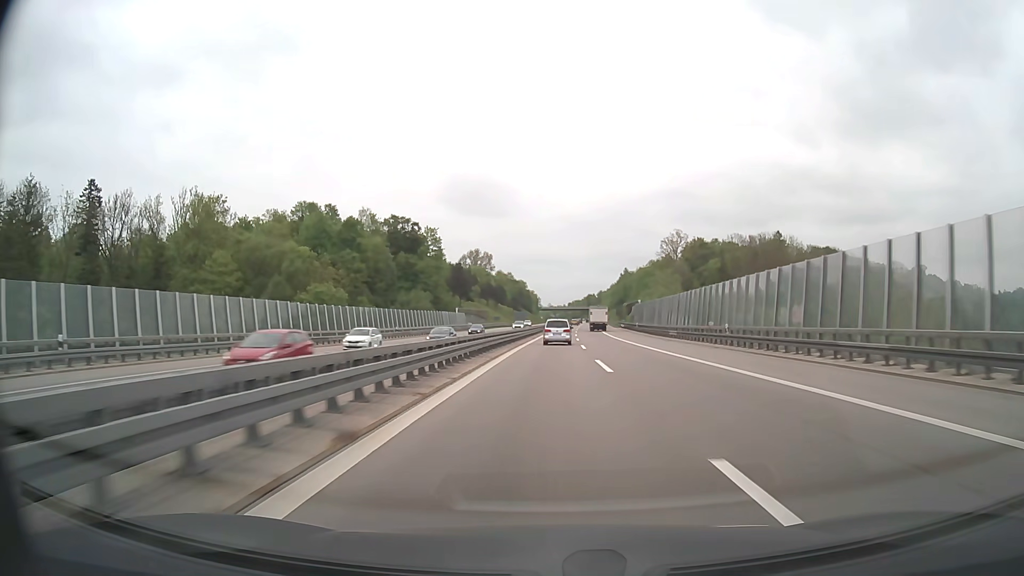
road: motorway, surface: asphalt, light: Day
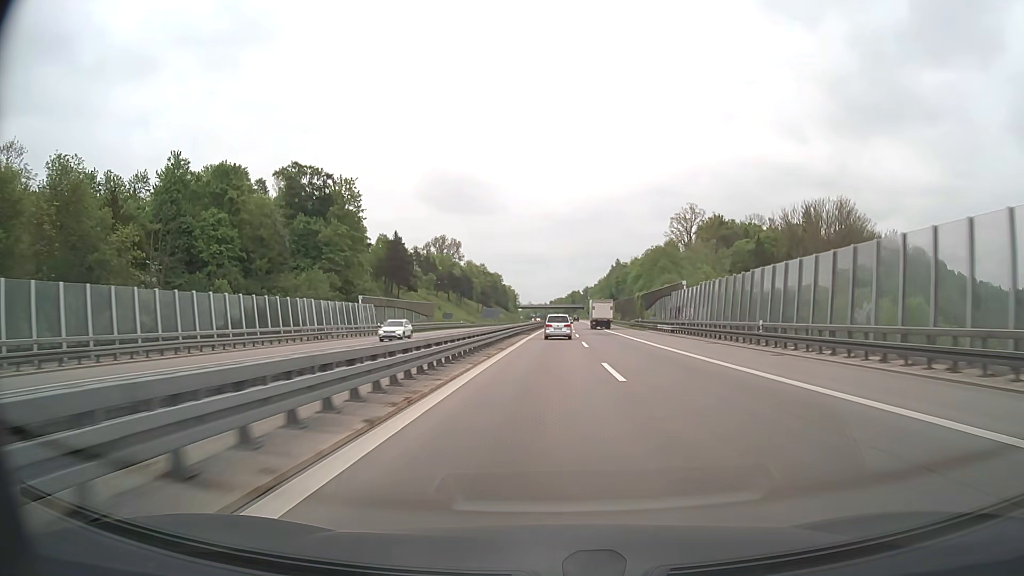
(+1.1, +57.7) m; +2°
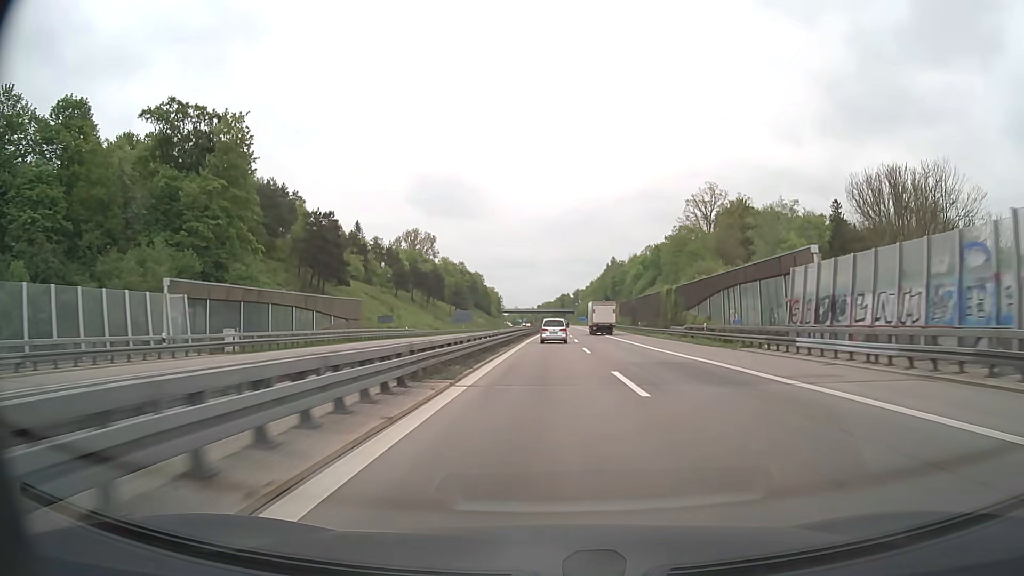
(+0.3, +38.9) m; +1°
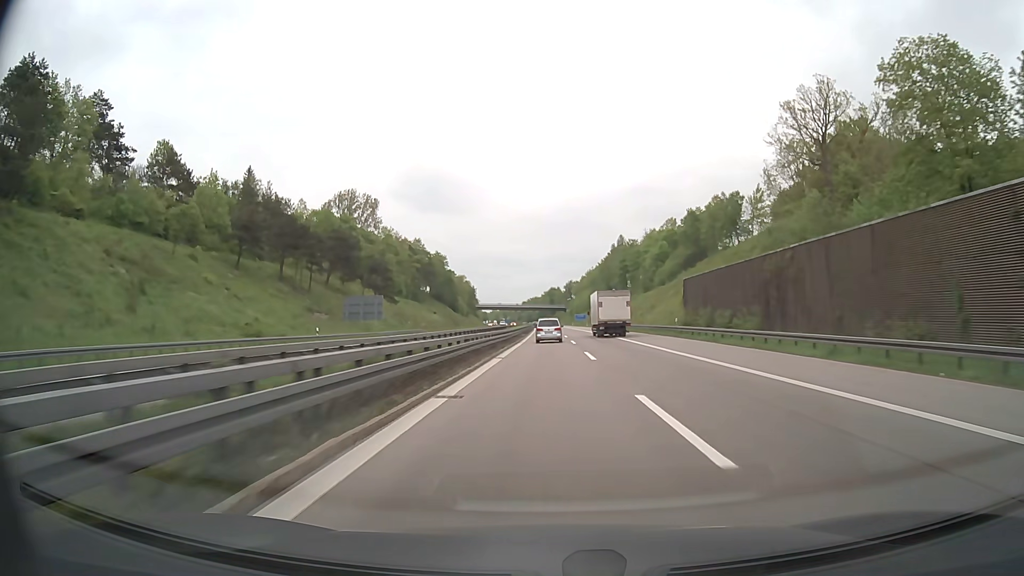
(+0.9, +78.4) m; +1°
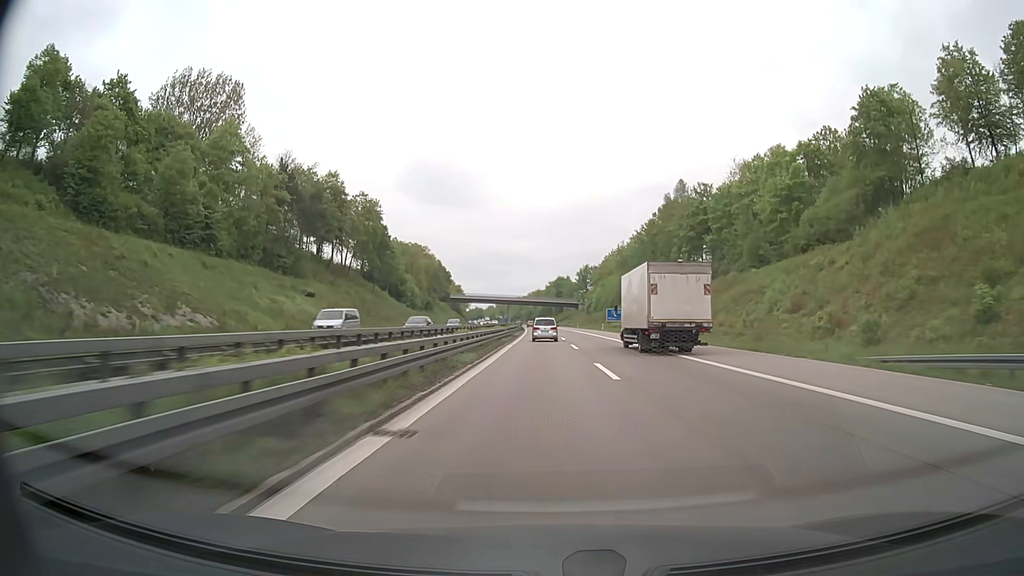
(-0.1, +98.7) m; 0°
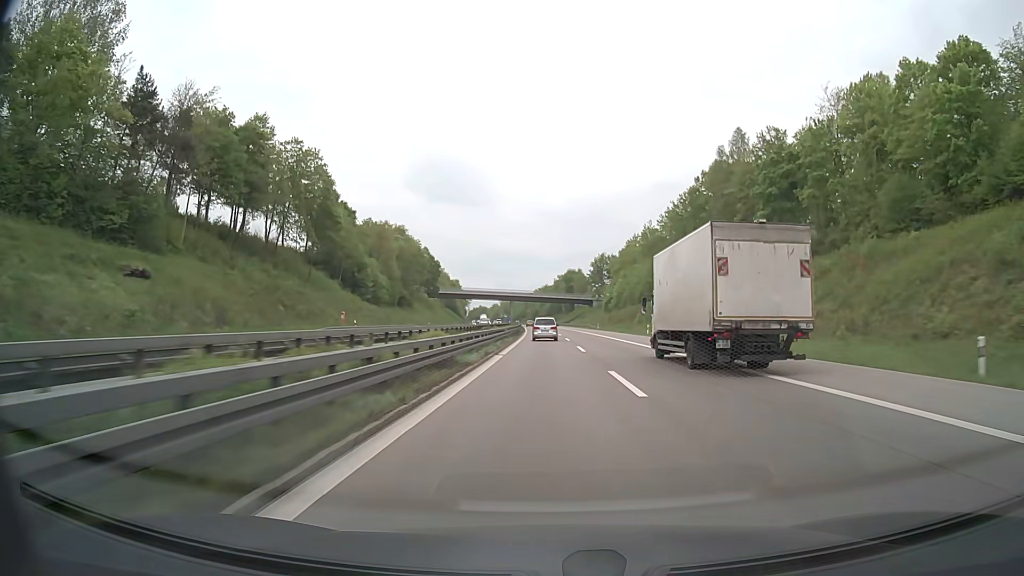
(-0.2, +39.6) m; -1°
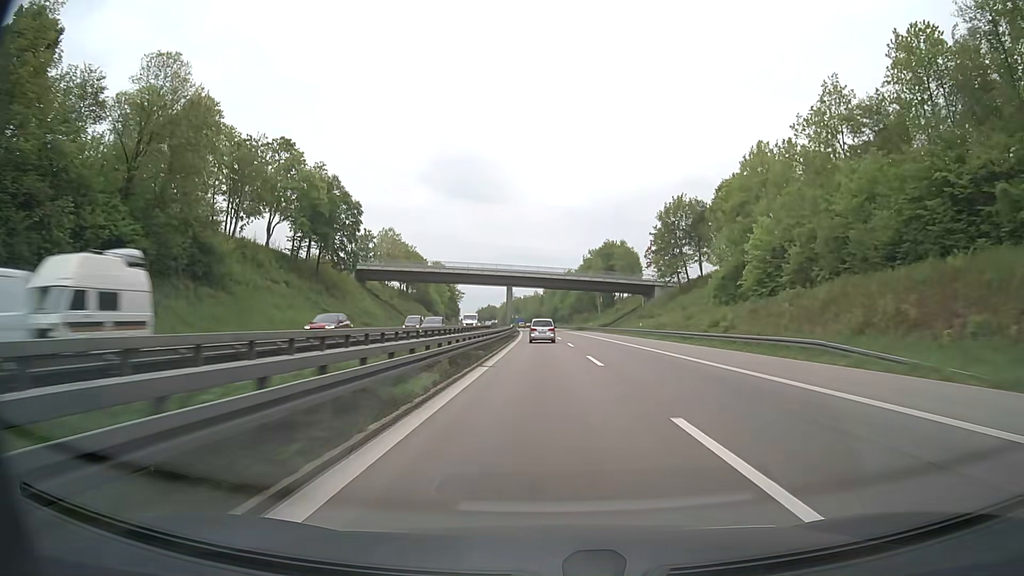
(-1.2, +99.1) m; -1°
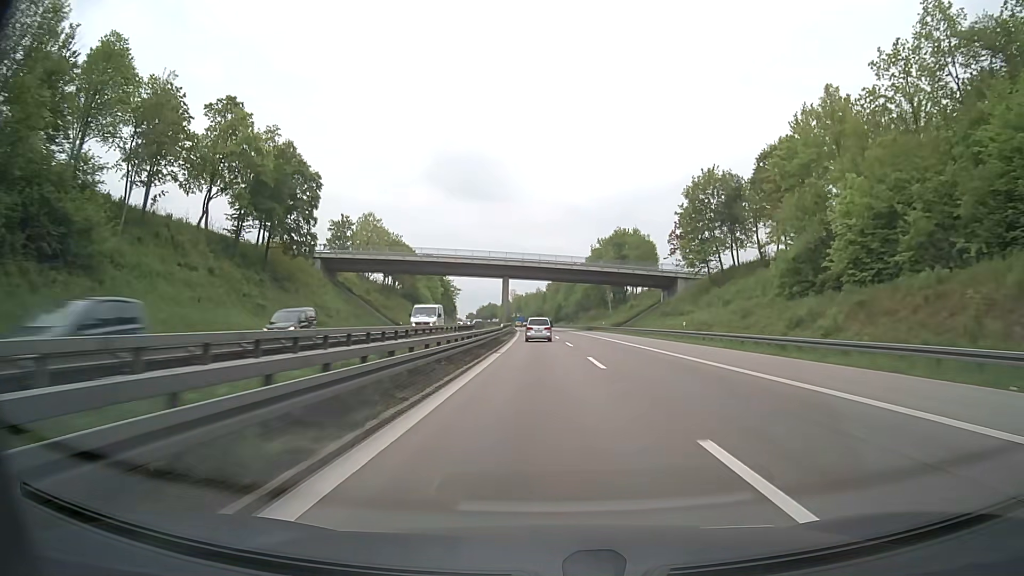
(-0.1, +19.8) m; 0°
(0, +10) (0, +20) (0, +30) (0, +40) (-1, +50) (-1, +60) (-1, +70) (-1, +80) (-2, +90) (-2, +100) m
